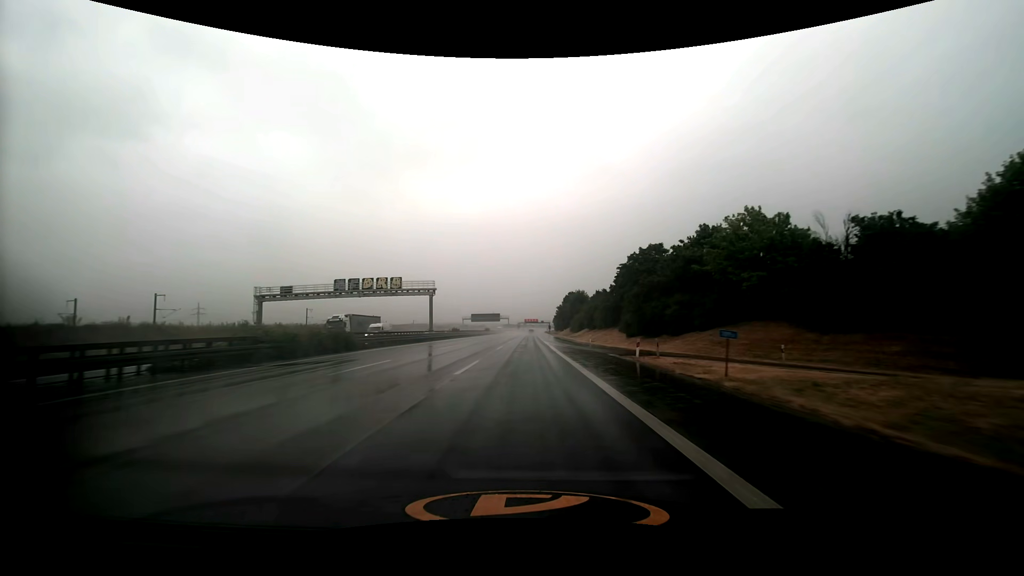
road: motorway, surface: asphalt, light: Day
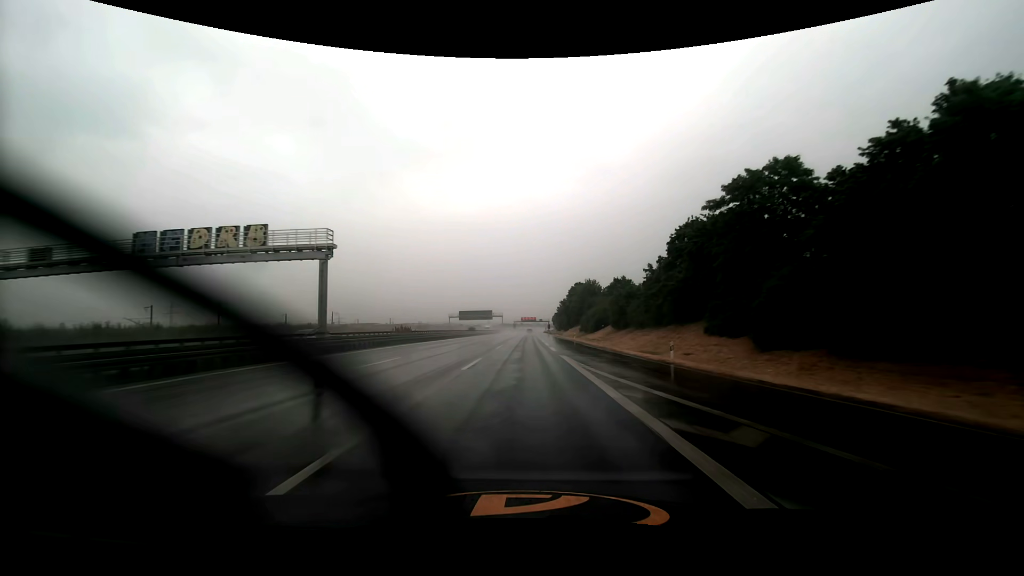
(+0.1, +34.2) m; 0°
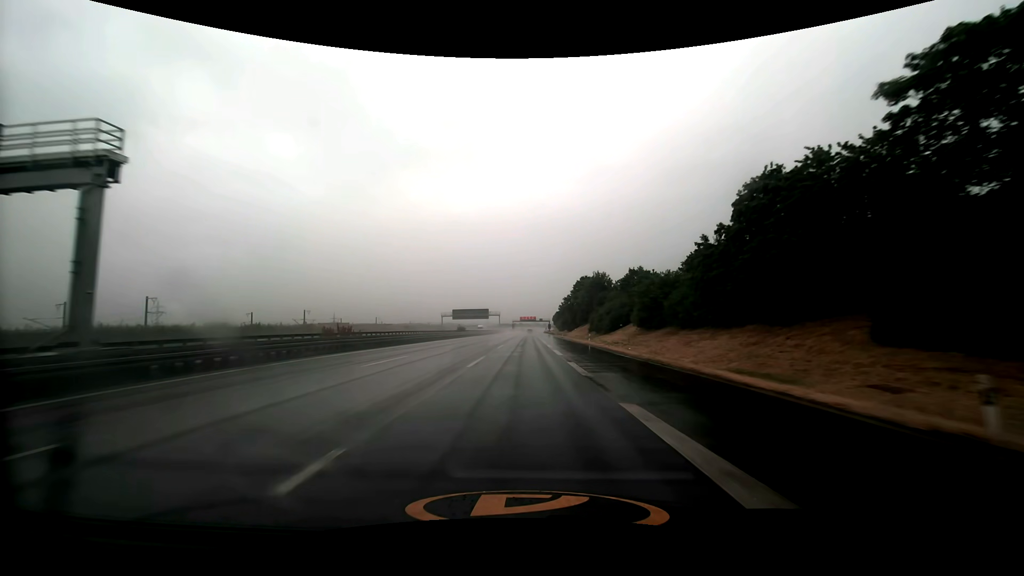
(0.0, +17.2) m; 0°
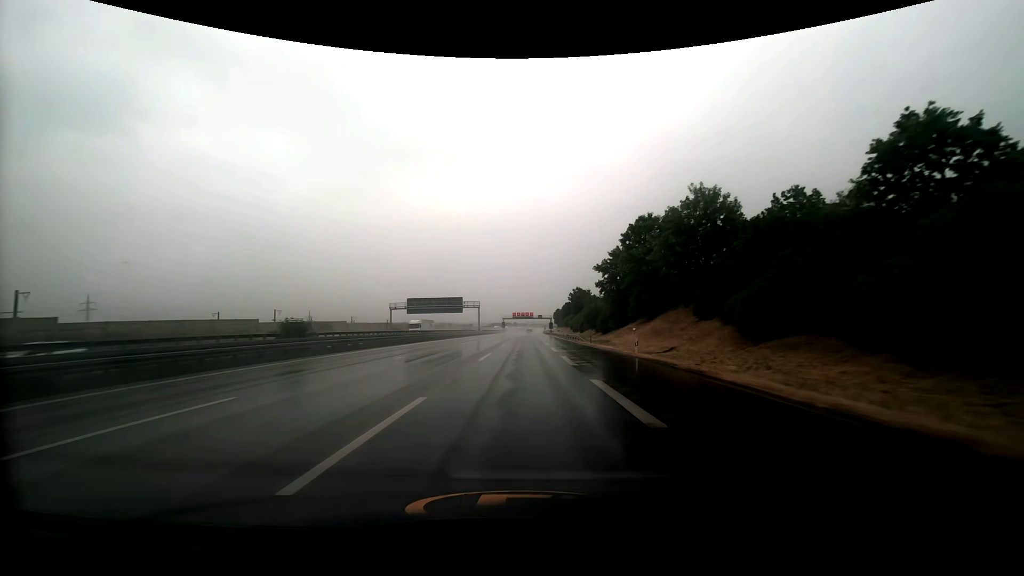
(+0.3, +68.8) m; +1°
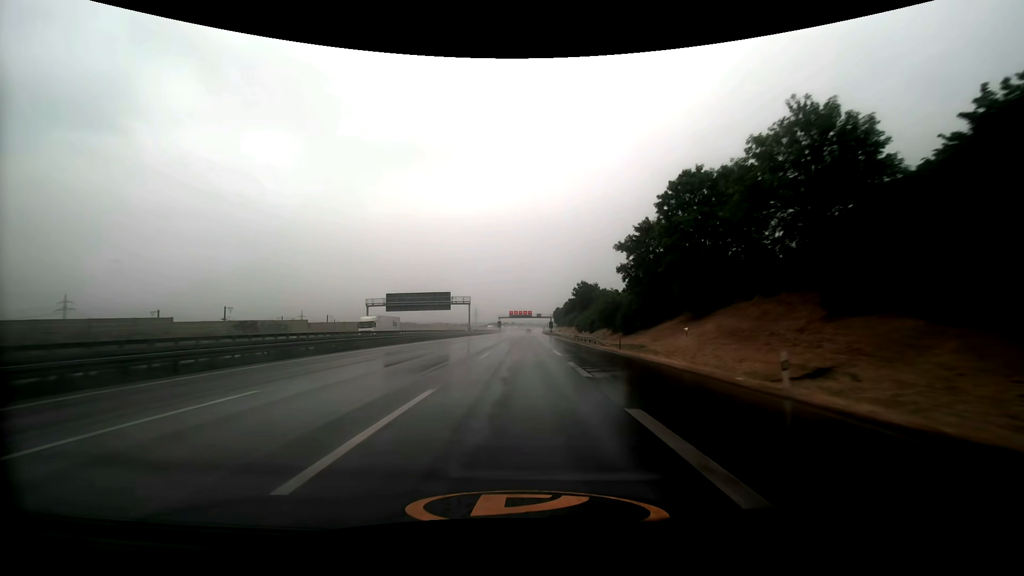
(0.0, +17.3) m; 0°
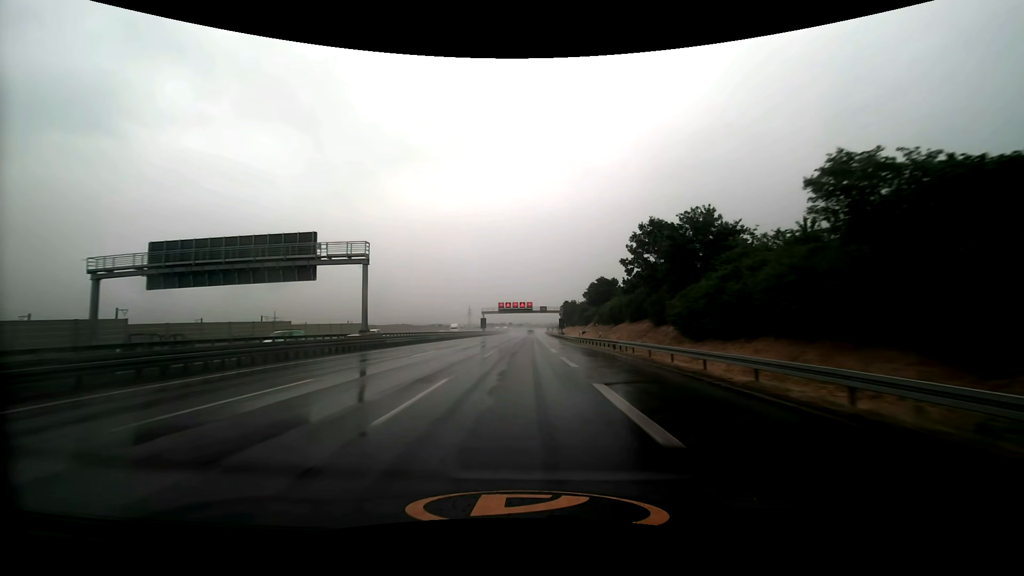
(+0.4, +69.9) m; 0°
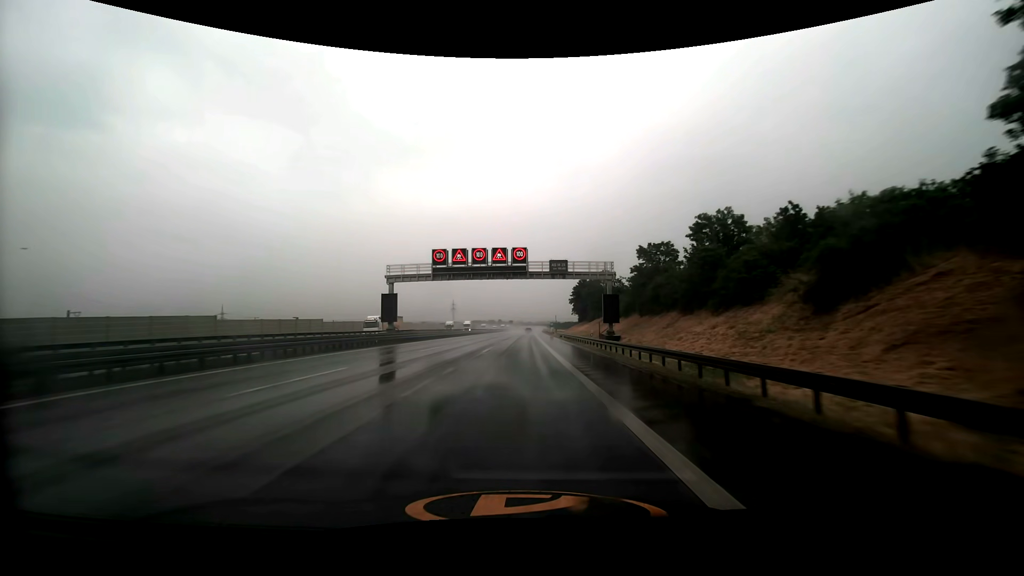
(+0.7, +87.3) m; +1°
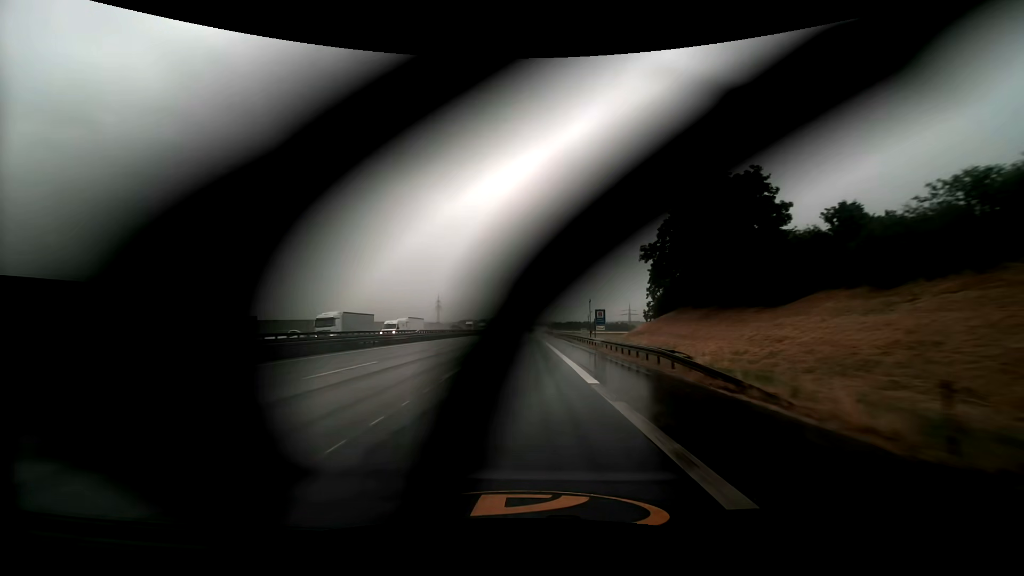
(+0.2, +87.2) m; 0°
(0, +10) (0, +20) (0, +30) (0, +40) (0, +50) (0, +60) (0, +70) (+1, +80) (+1, +90) (+1, +100) m
